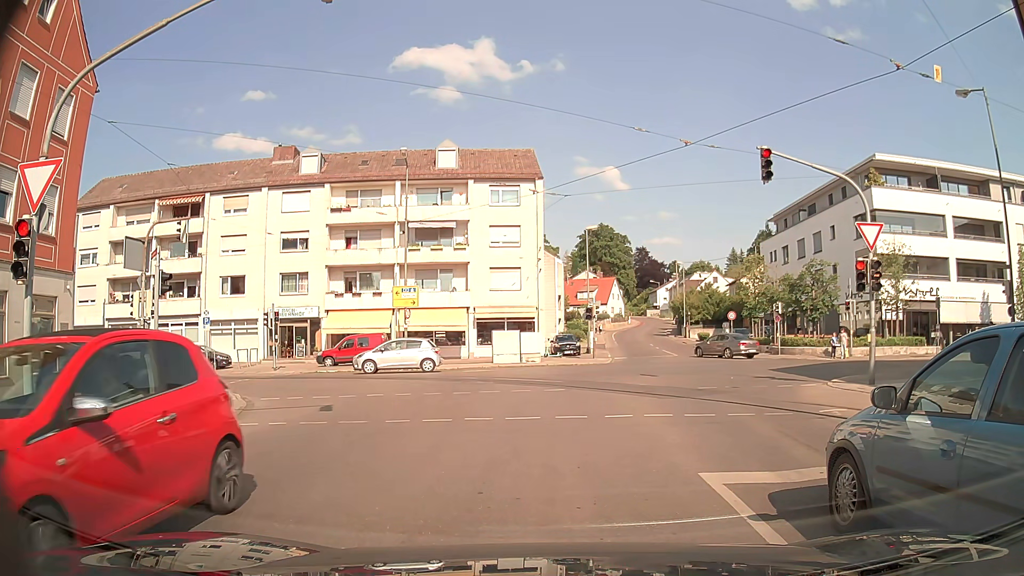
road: tertiary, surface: asphalt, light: Day
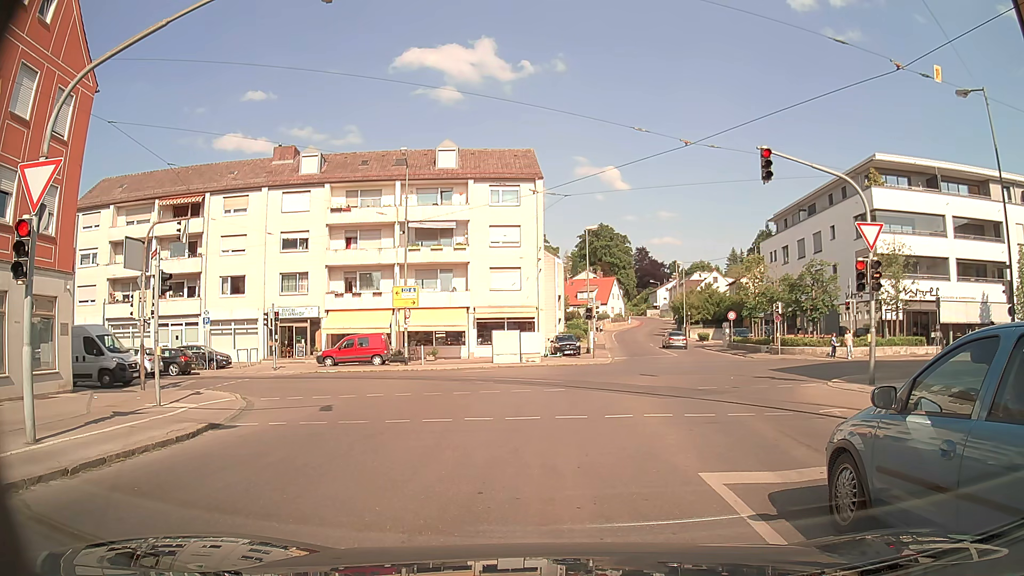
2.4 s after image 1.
(0.0, 0.0) m; 0°
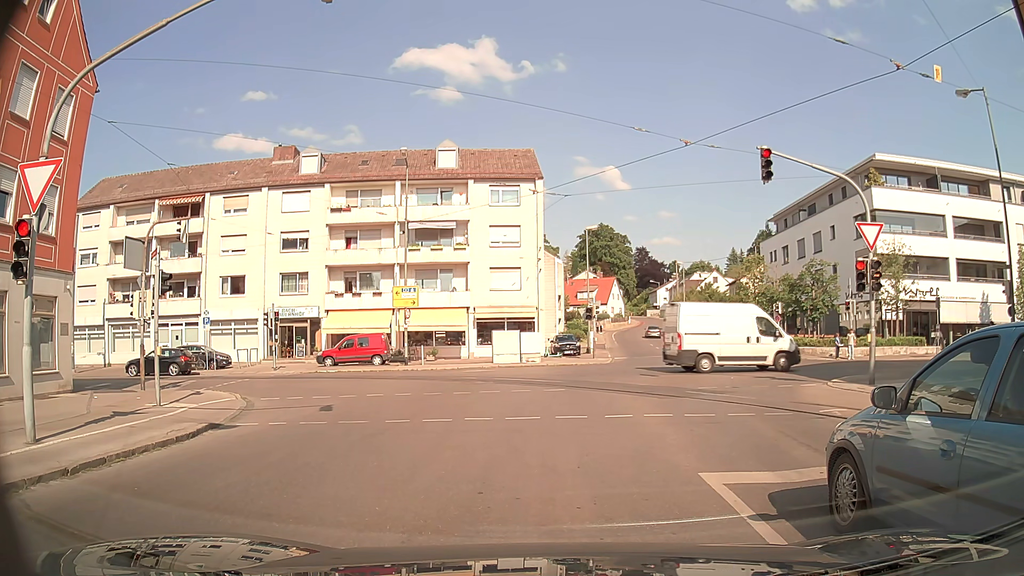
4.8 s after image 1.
(0.0, 0.0) m; 0°
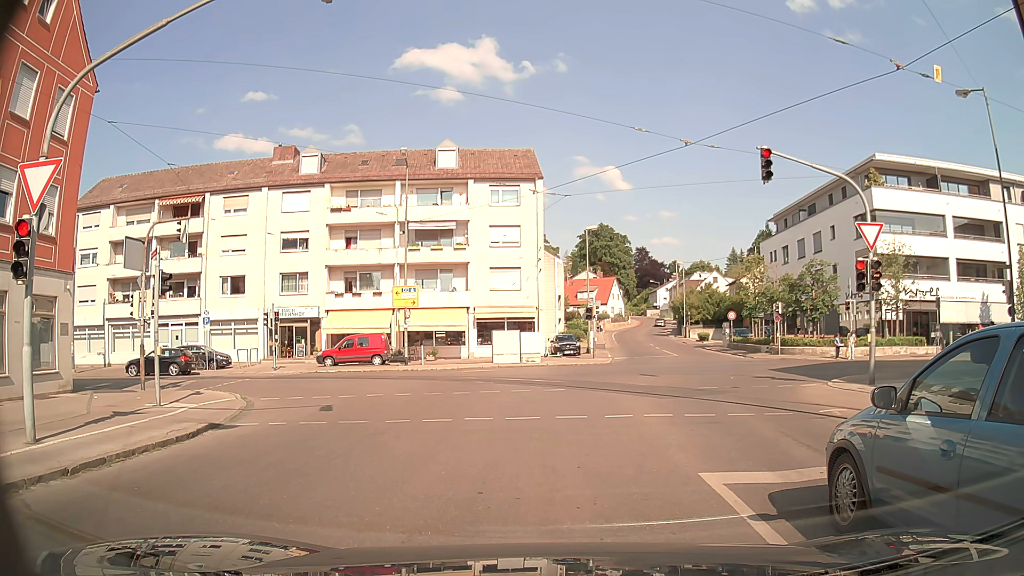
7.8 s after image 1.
(0.0, 0.0) m; 0°
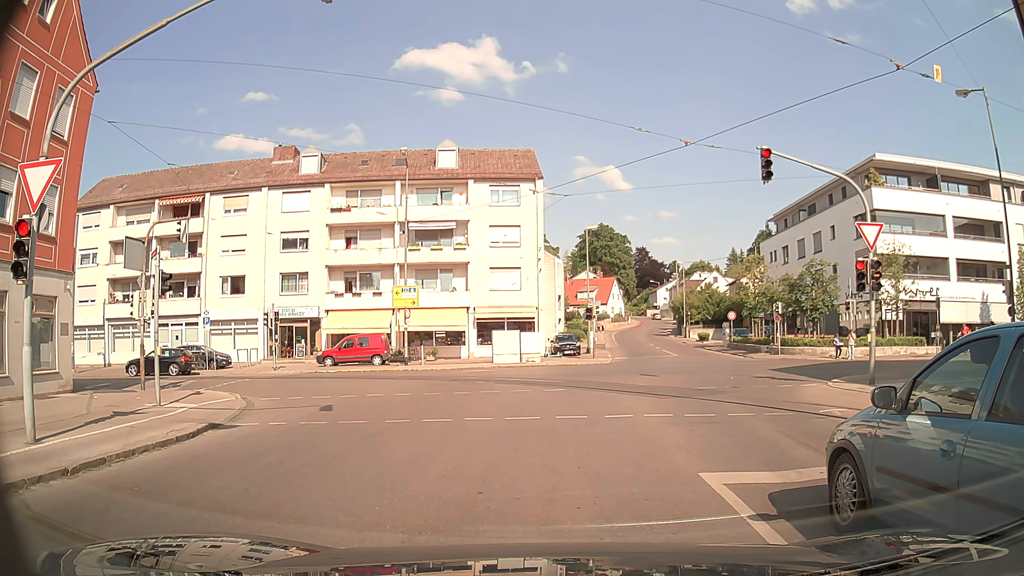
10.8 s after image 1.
(0.0, 0.0) m; 0°
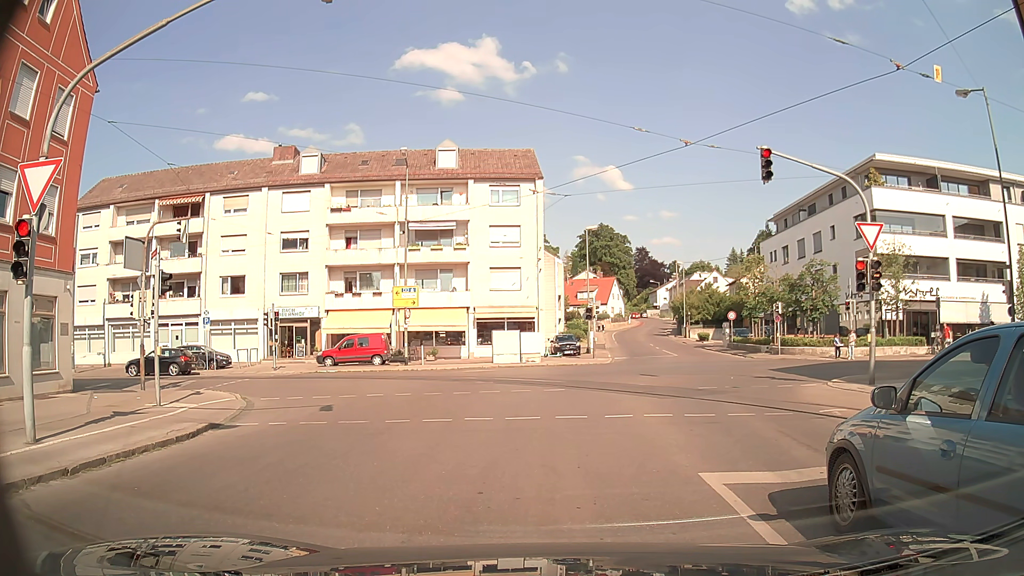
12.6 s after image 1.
(0.0, 0.0) m; 0°
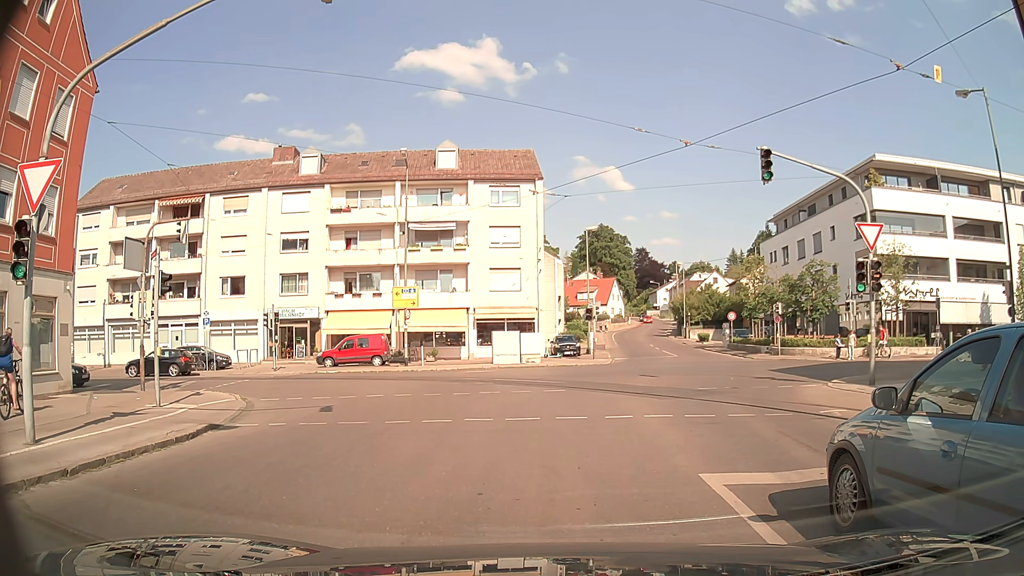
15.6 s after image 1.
(0.0, 0.0) m; 0°
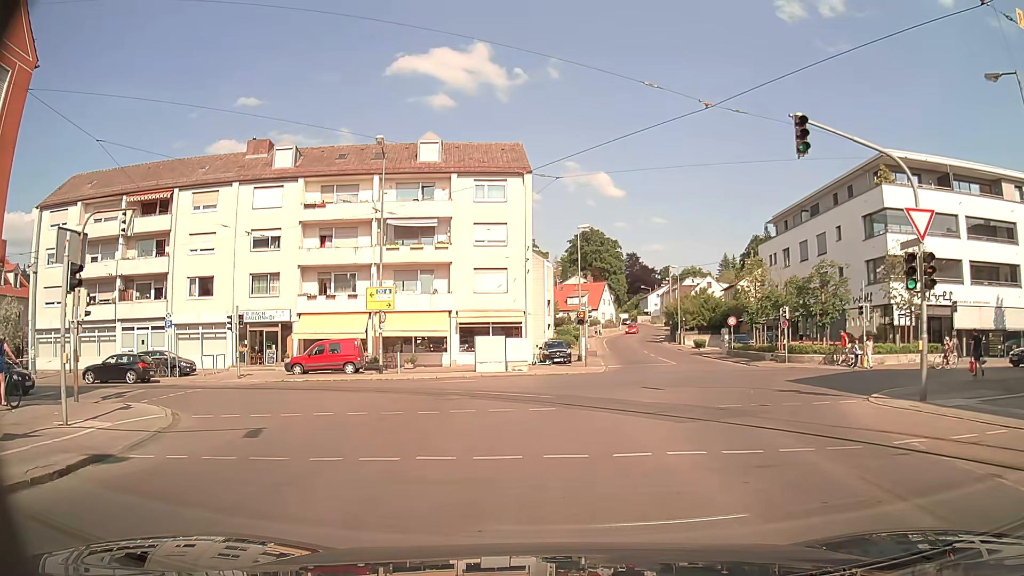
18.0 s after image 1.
(0.0, +3.4) m; +1°
(0, +10) (-2, +20) (-9, +26) (-19, +26) (-29, +26) (-39, +24) (-49, +22) (-59, +19) (-68, +17) (-78, +15) m
